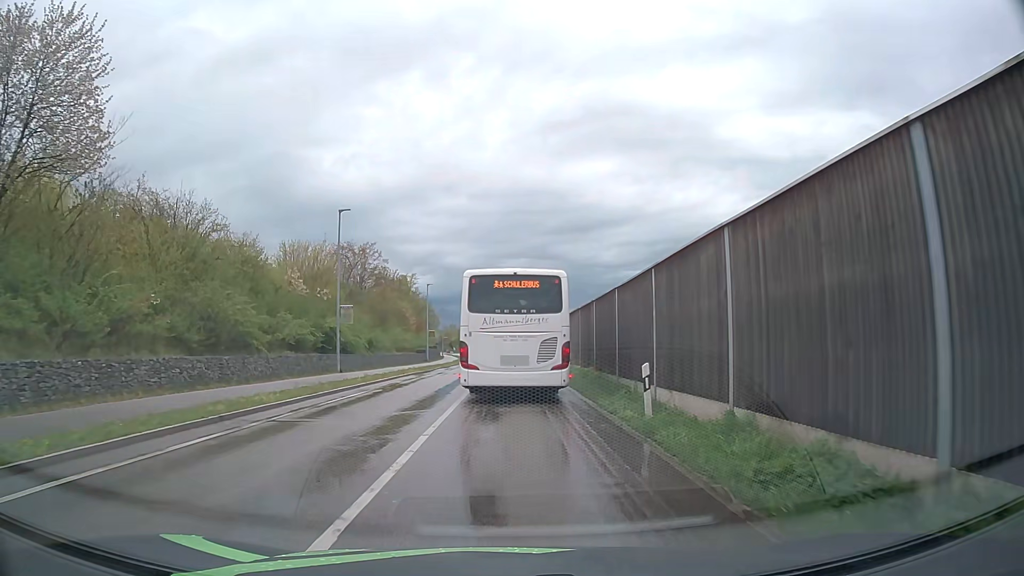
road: secondary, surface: asphalt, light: Day
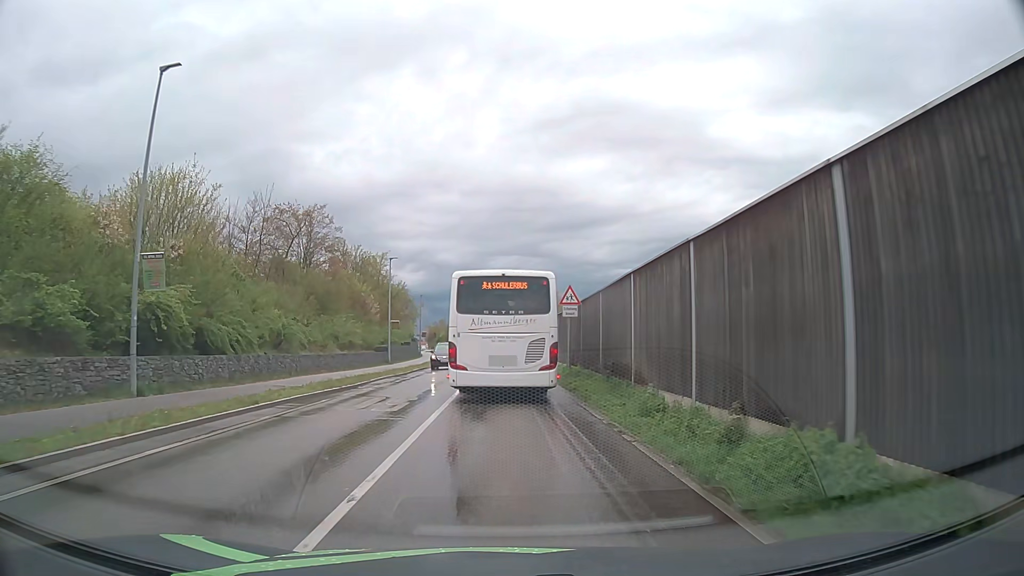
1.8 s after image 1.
(+0.1, +18.9) m; +1°
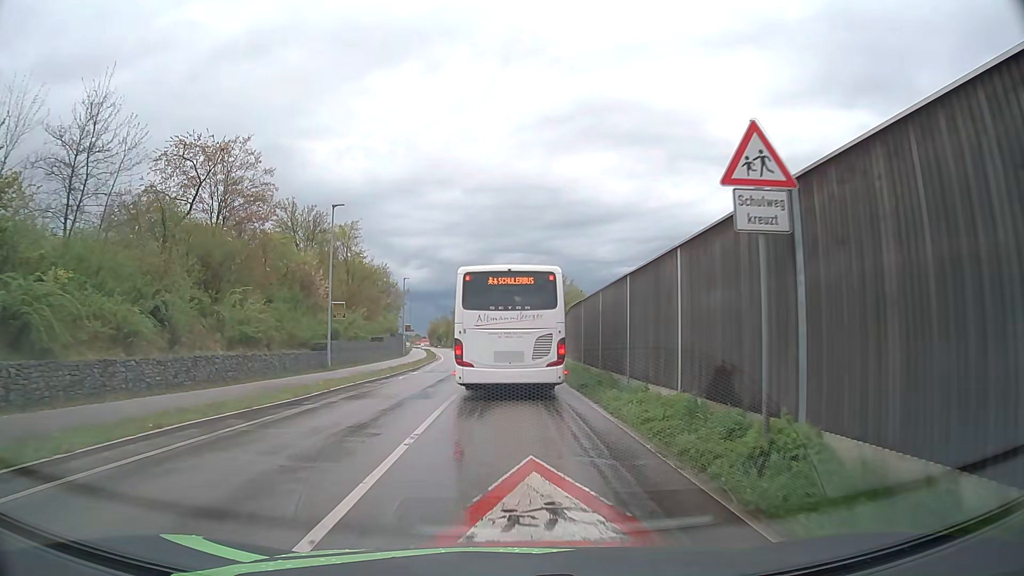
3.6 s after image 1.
(-0.2, +19.0) m; -1°
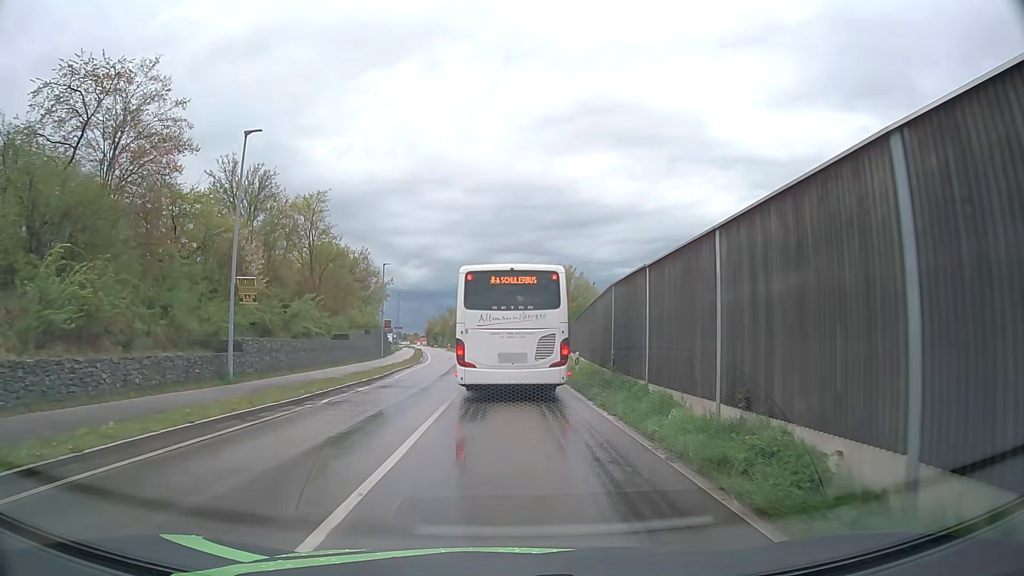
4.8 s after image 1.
(0.0, +12.1) m; 0°
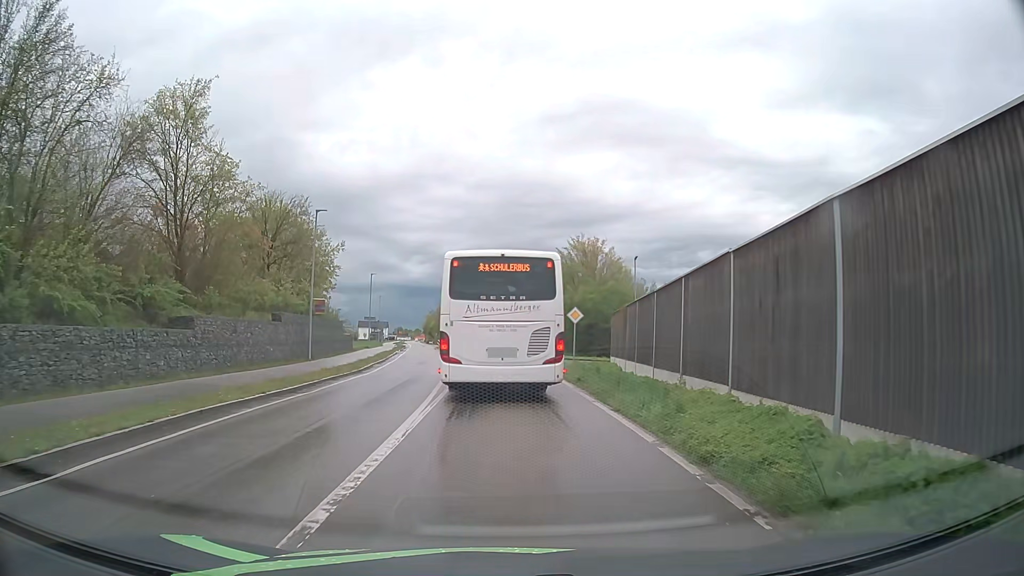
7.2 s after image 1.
(0.0, +22.3) m; 0°
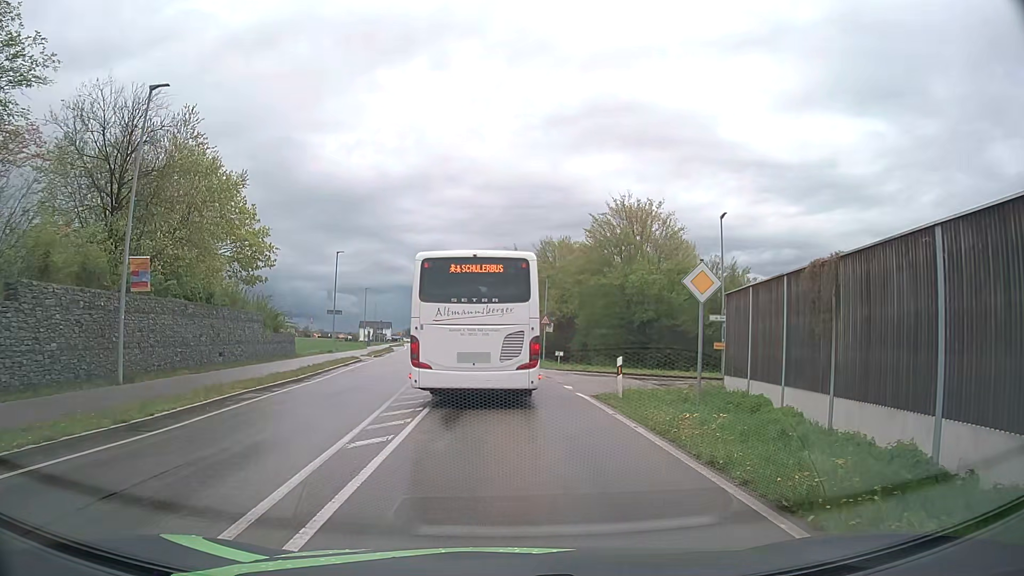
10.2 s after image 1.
(-0.2, +19.4) m; -1°
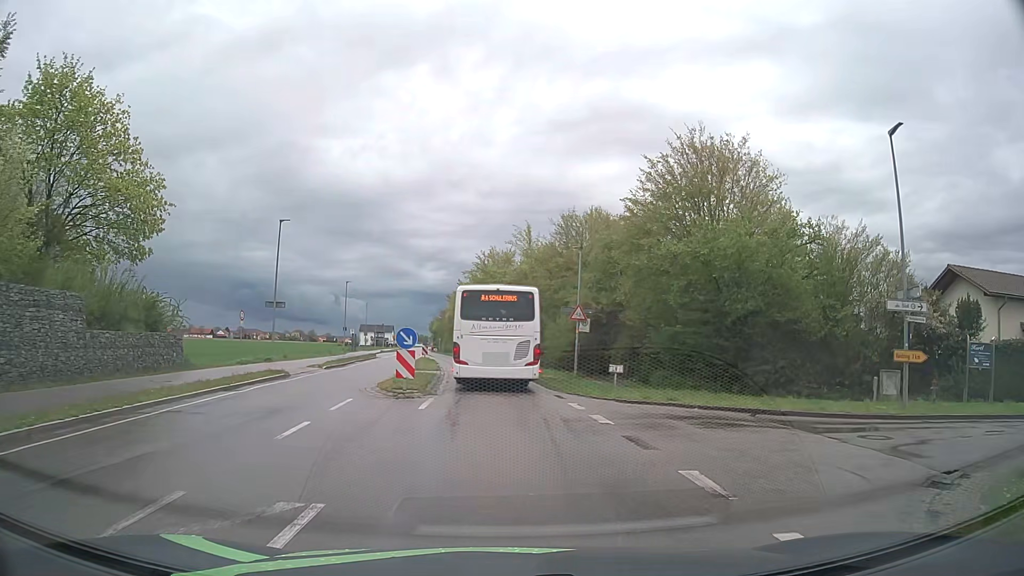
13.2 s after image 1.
(-0.1, +16.4) m; -1°
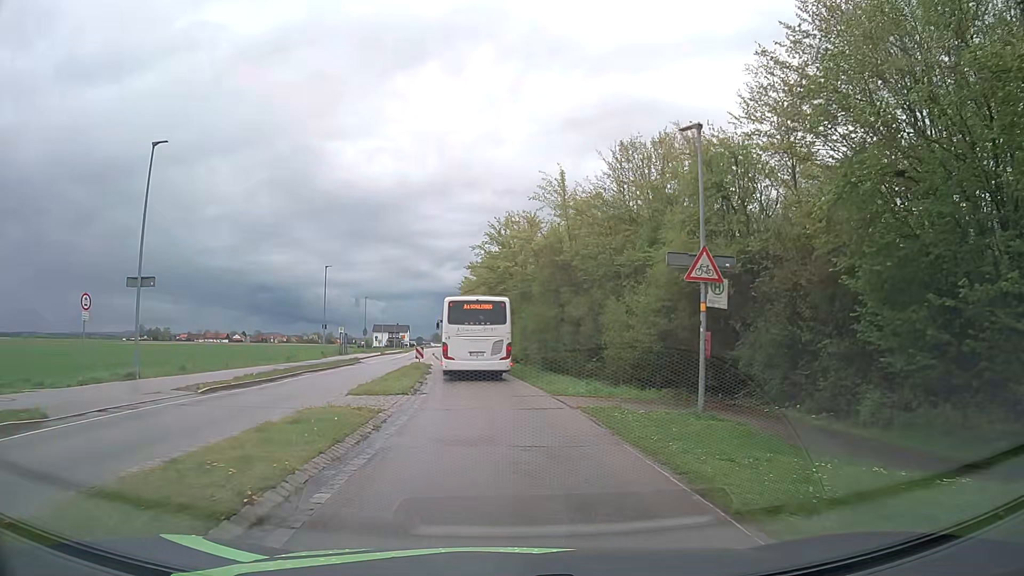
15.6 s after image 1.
(-0.2, +17.4) m; -2°
